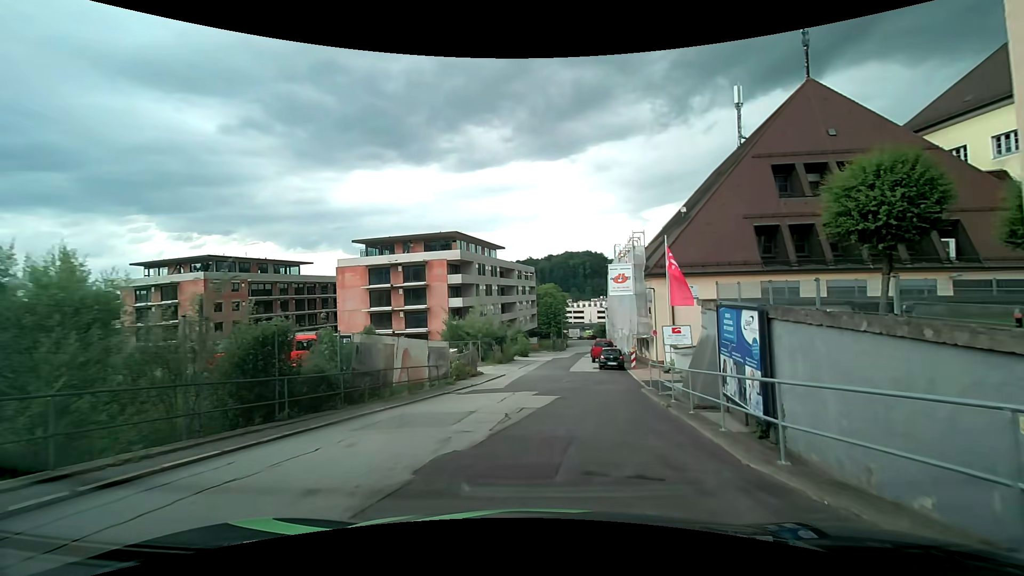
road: residential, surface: asphalt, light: Day
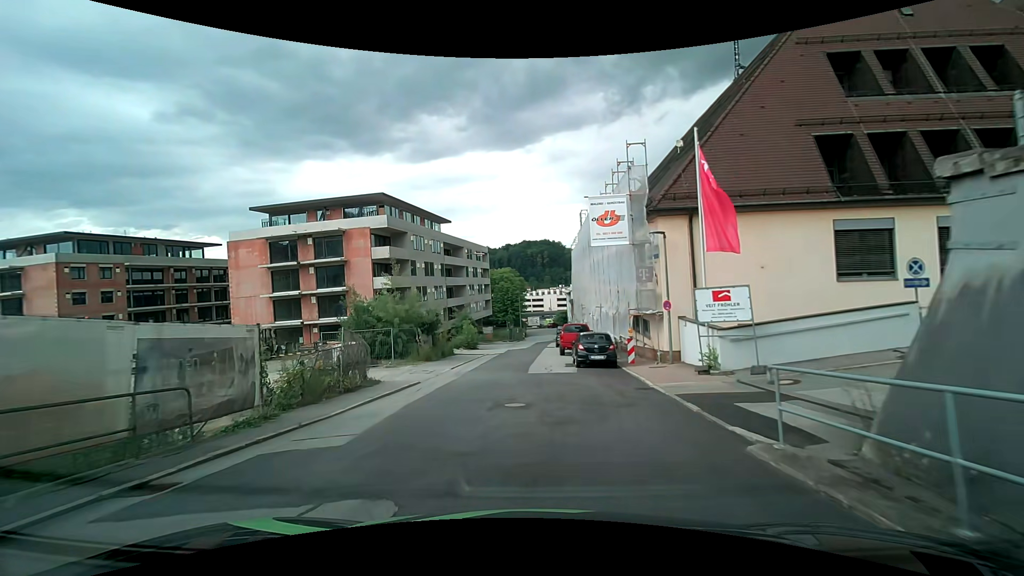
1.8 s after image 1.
(+1.1, +13.6) m; +6°
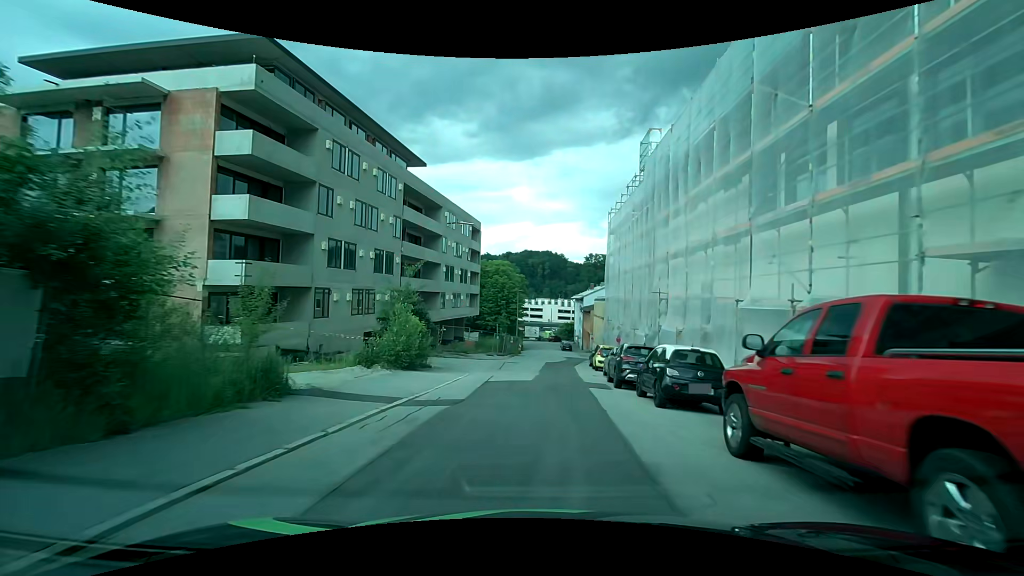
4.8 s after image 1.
(-1.0, +27.5) m; +1°
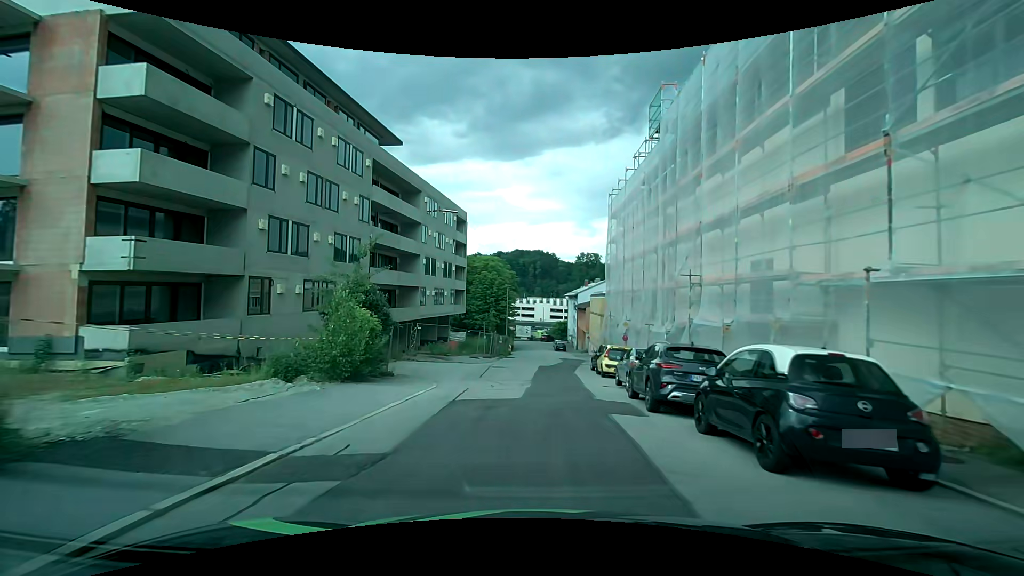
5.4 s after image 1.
(0.0, +5.8) m; +1°
(0, +10) (0, +20) (0, +30) (+1, +40) (+1, +50) (+1, +60) (+1, +70) (+1, +80) (+1, +90) (+1, +100) m
